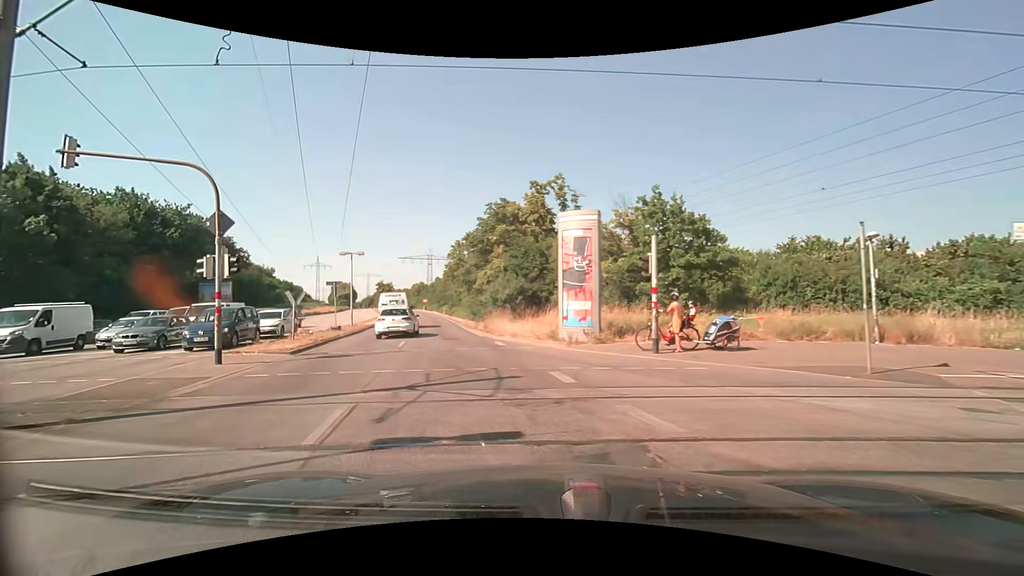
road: primary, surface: asphalt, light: Day
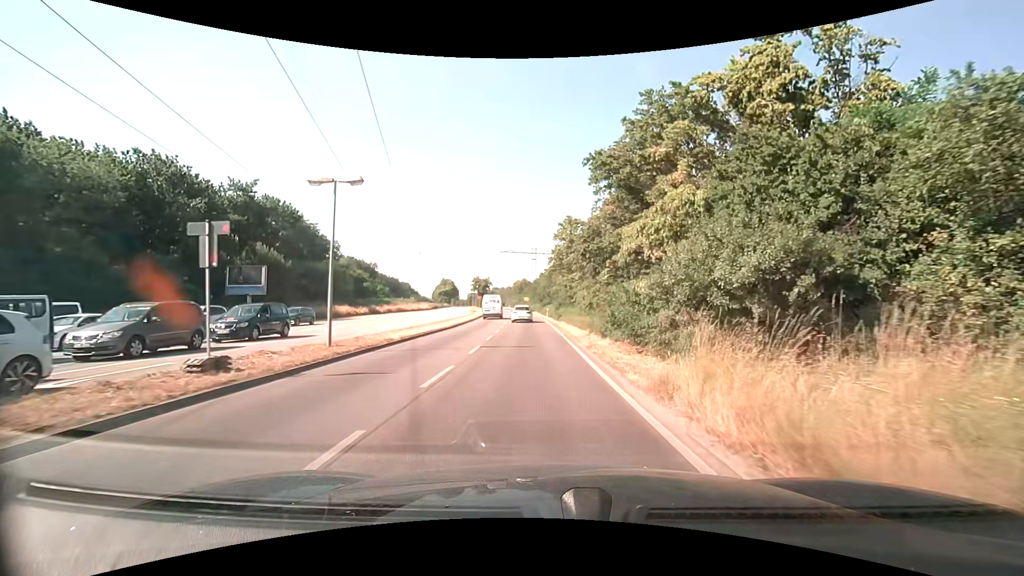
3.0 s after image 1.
(-3.8, +21.8) m; -13°
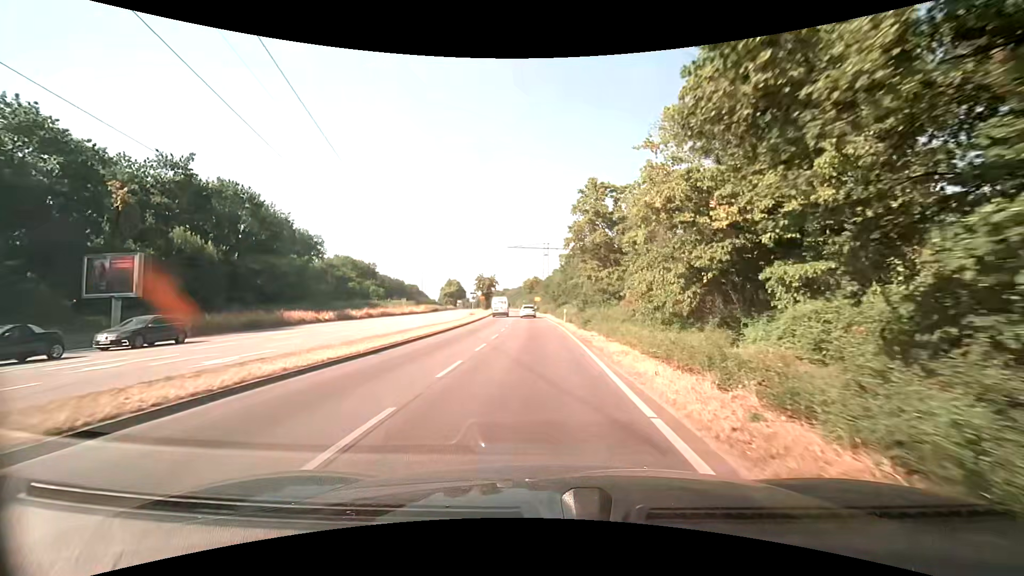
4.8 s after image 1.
(0.0, +17.0) m; -1°
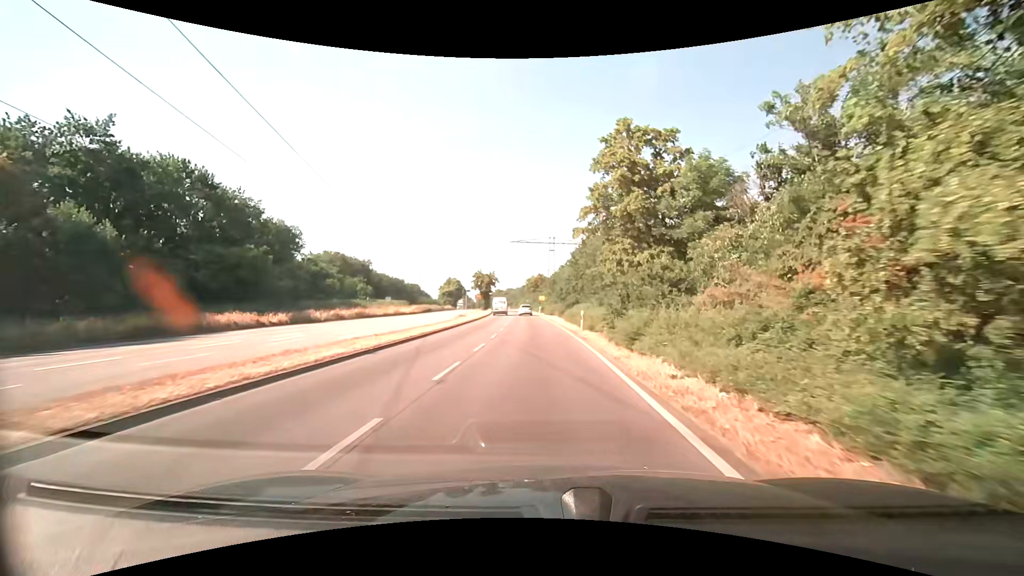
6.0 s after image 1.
(-0.2, +12.8) m; -1°
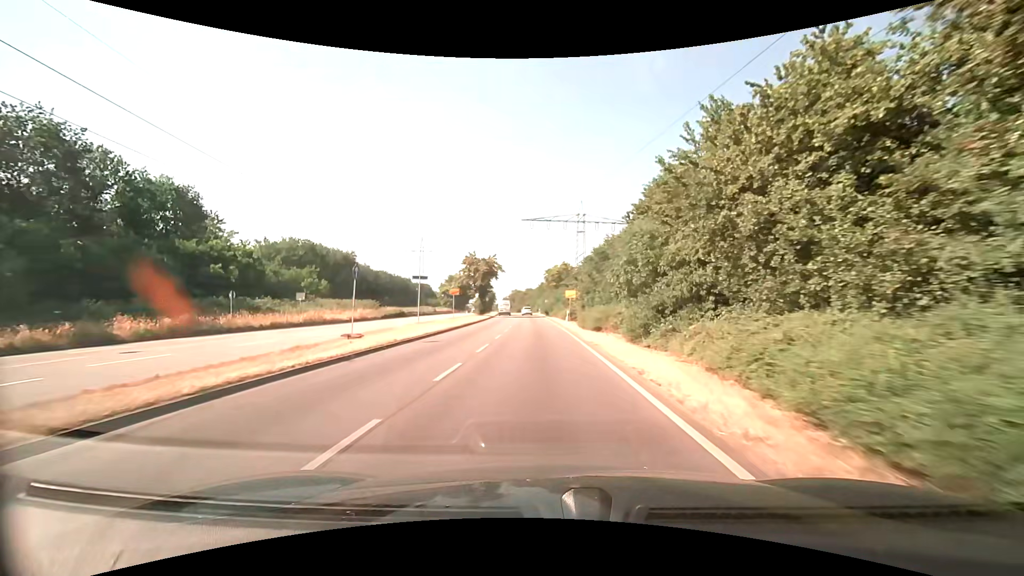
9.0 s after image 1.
(-0.6, +36.9) m; -2°
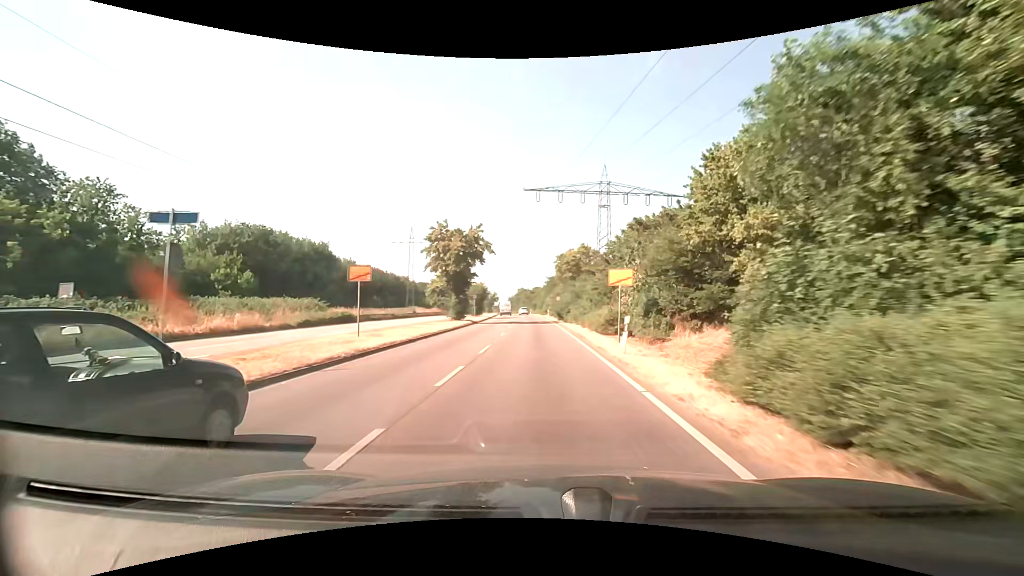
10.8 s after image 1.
(-0.3, +24.9) m; -1°
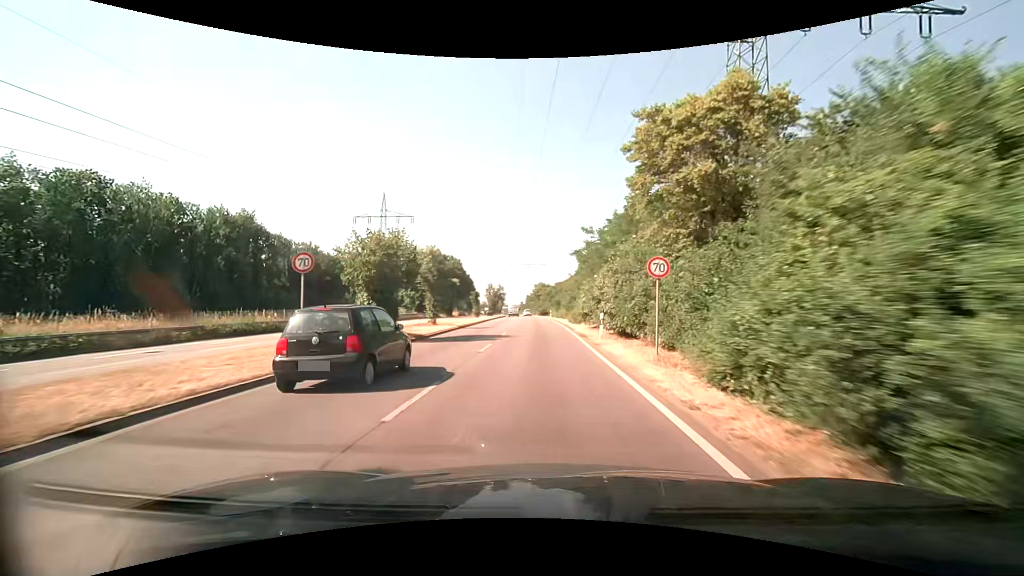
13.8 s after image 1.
(-0.6, +45.2) m; -3°
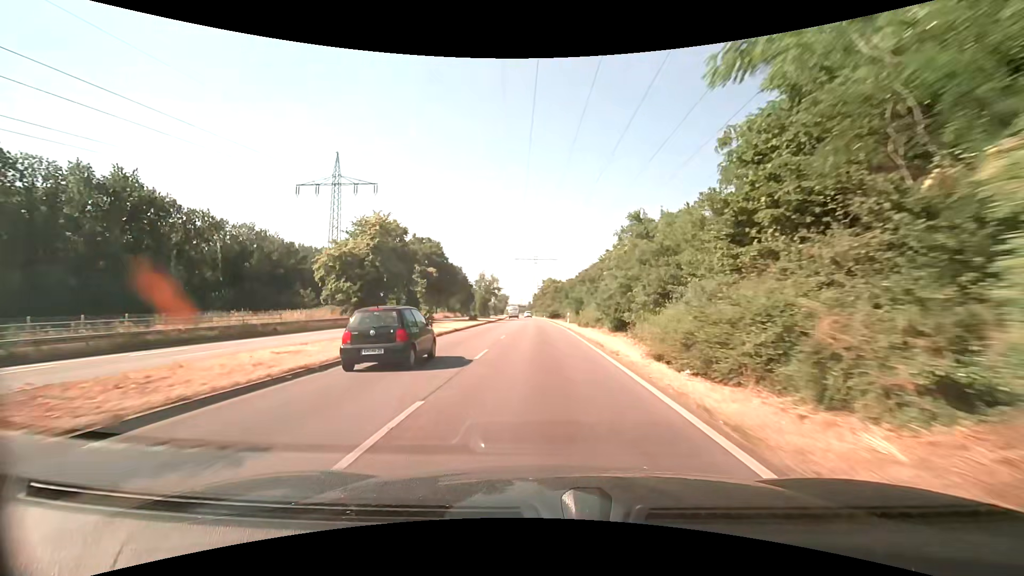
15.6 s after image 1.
(-0.4, +29.3) m; -1°
(0, +10) (0, +20) (0, +30) (0, +40) (-1, +50) (-1, +60) (-1, +70) (-2, +80) (-2, +90) (-3, +100) m
